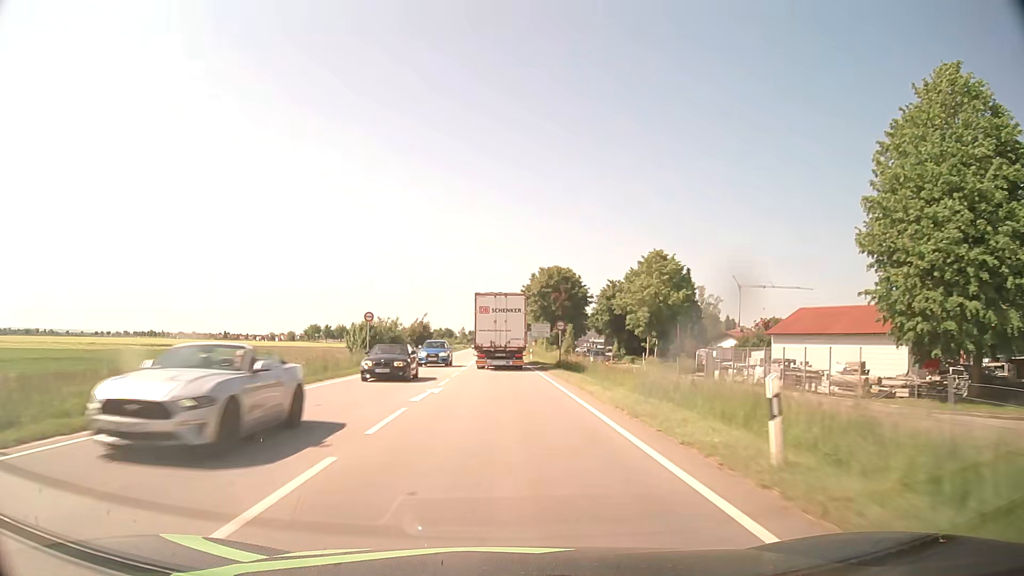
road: primary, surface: asphalt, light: Day
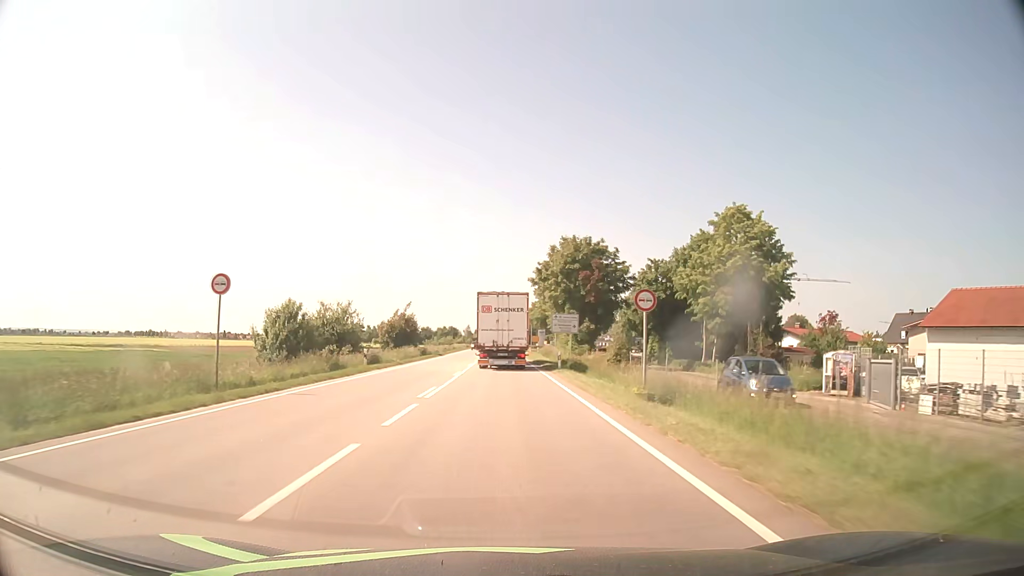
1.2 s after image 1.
(-0.2, +22.9) m; -1°
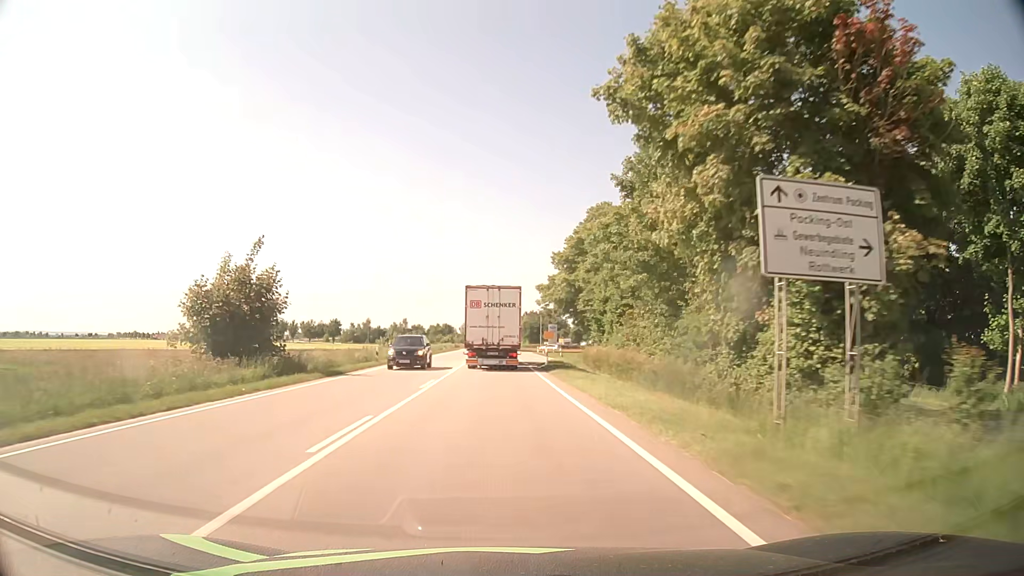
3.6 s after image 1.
(0.0, +44.6) m; 0°
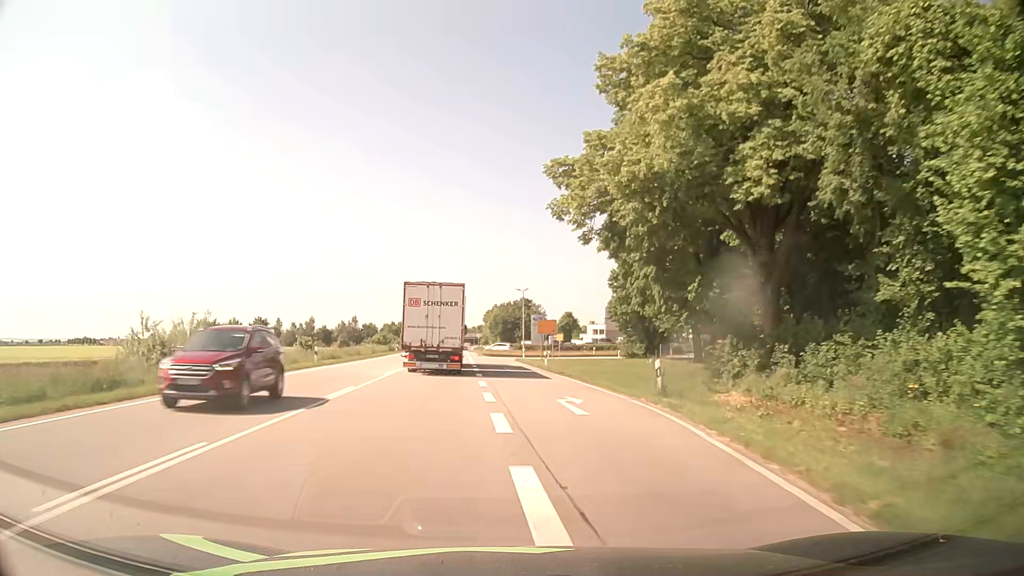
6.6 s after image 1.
(+0.5, +50.7) m; +3°
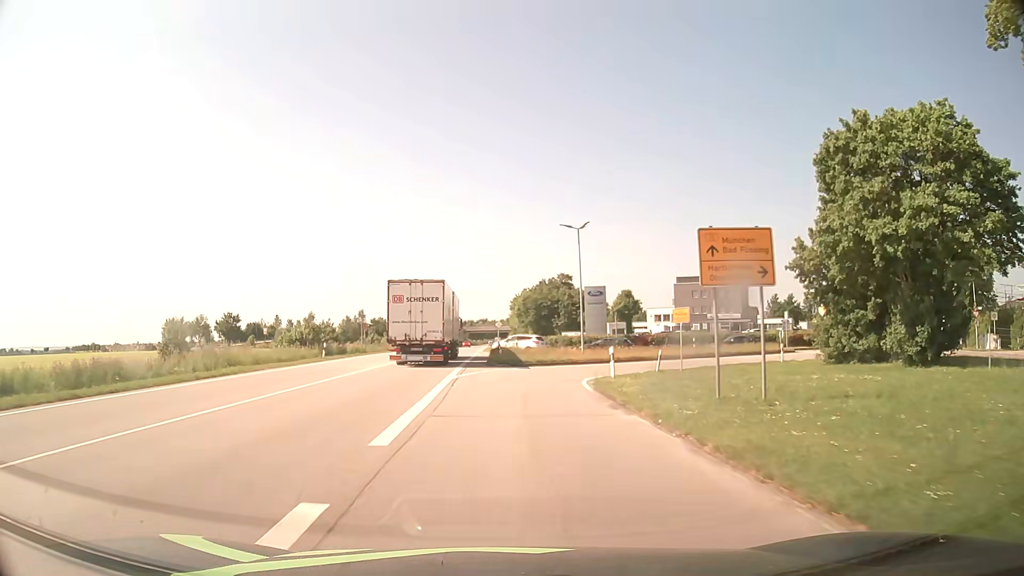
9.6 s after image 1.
(-0.4, +43.6) m; -3°
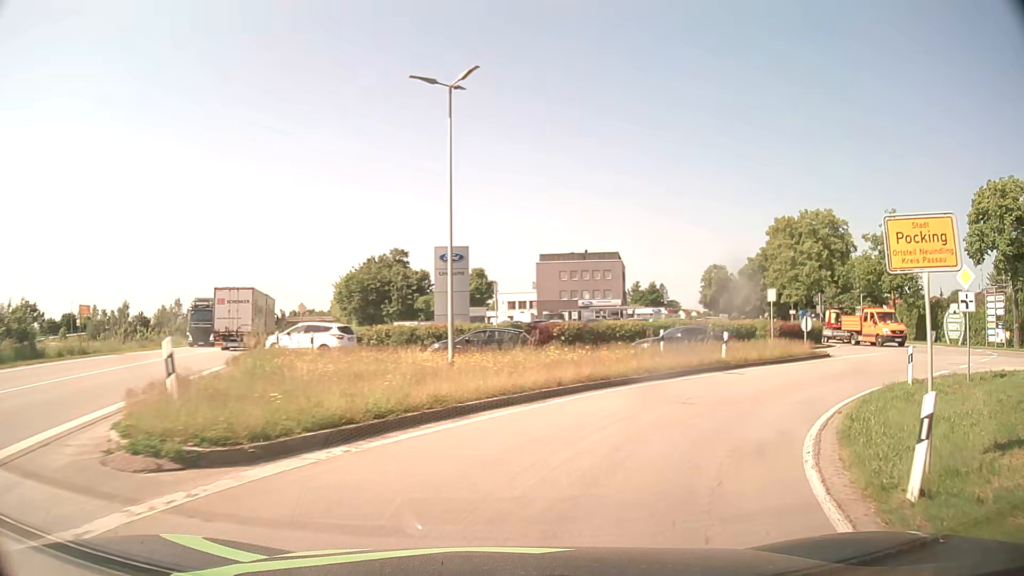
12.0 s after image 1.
(+1.2, +24.3) m; +13°
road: primary_link
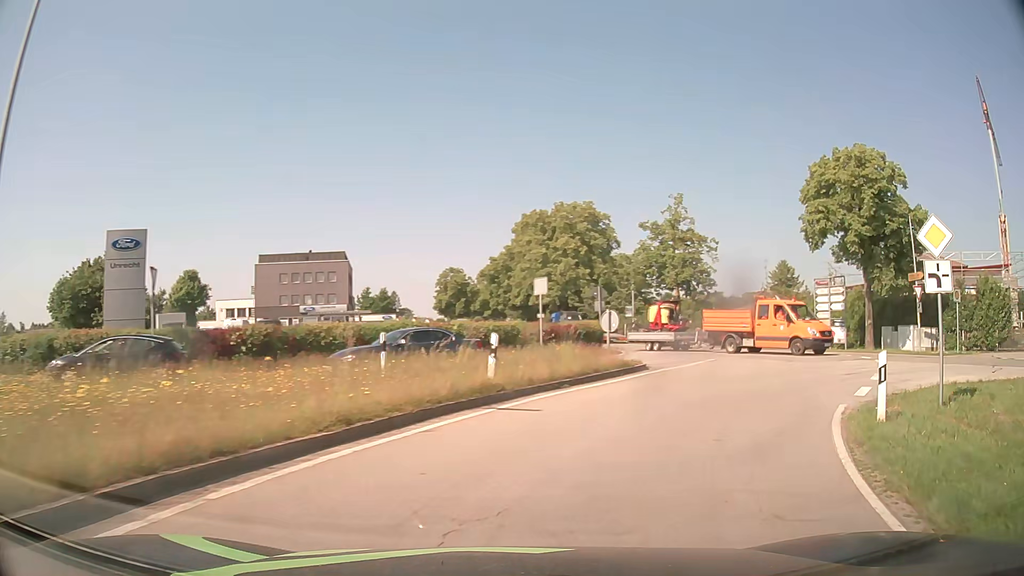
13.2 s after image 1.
(+2.0, +9.6) m; +24°
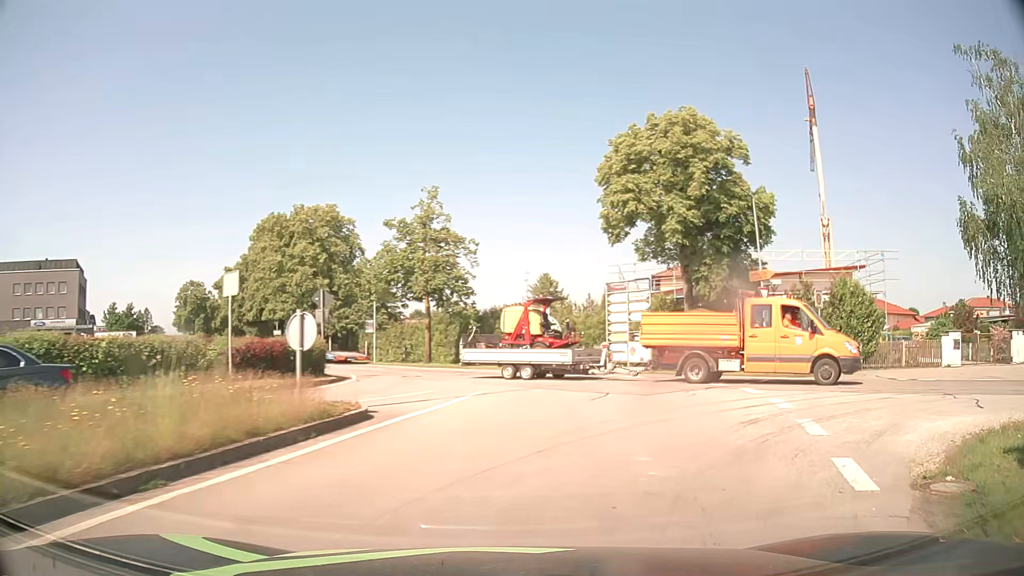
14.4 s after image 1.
(+1.5, +8.5) m; +21°
(+1, +10) (+1, +20) (-1, +30) (-6, +38) (-12, +46) (-17, +55) (-23, +63) (-27, +72) (-32, +81) (-36, +90) m
